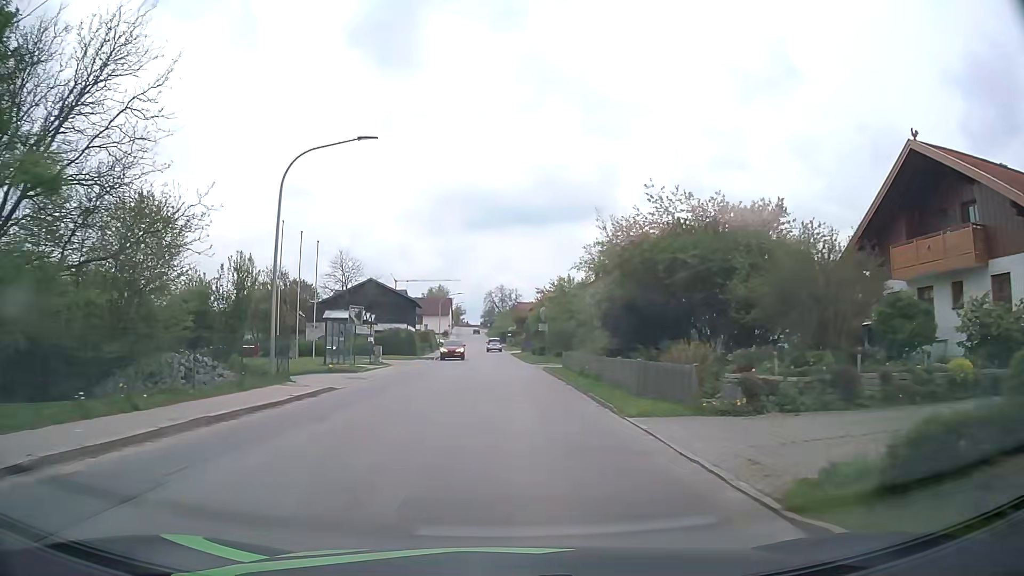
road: tertiary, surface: asphalt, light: Day
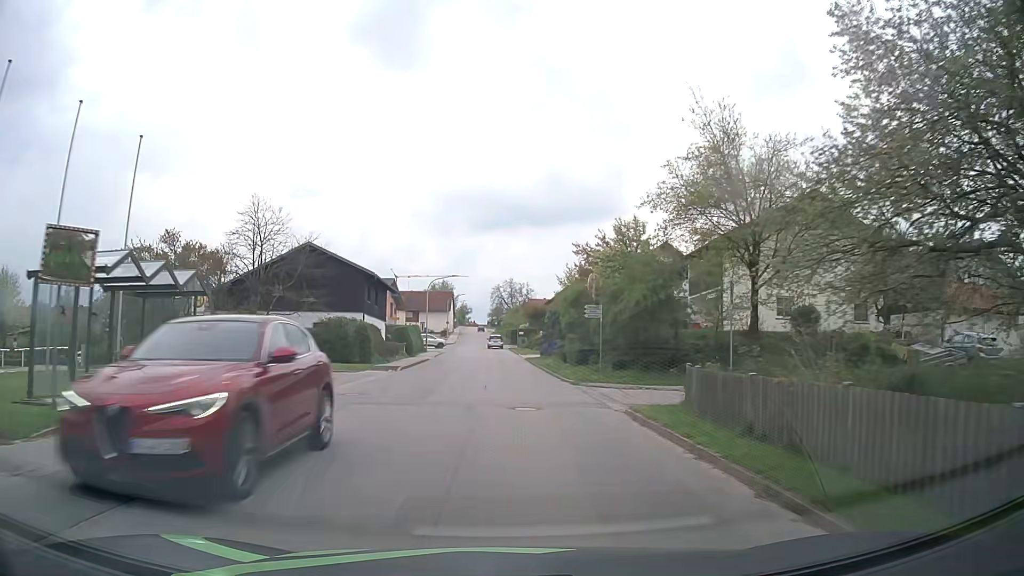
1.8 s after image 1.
(-0.1, +23.1) m; -1°
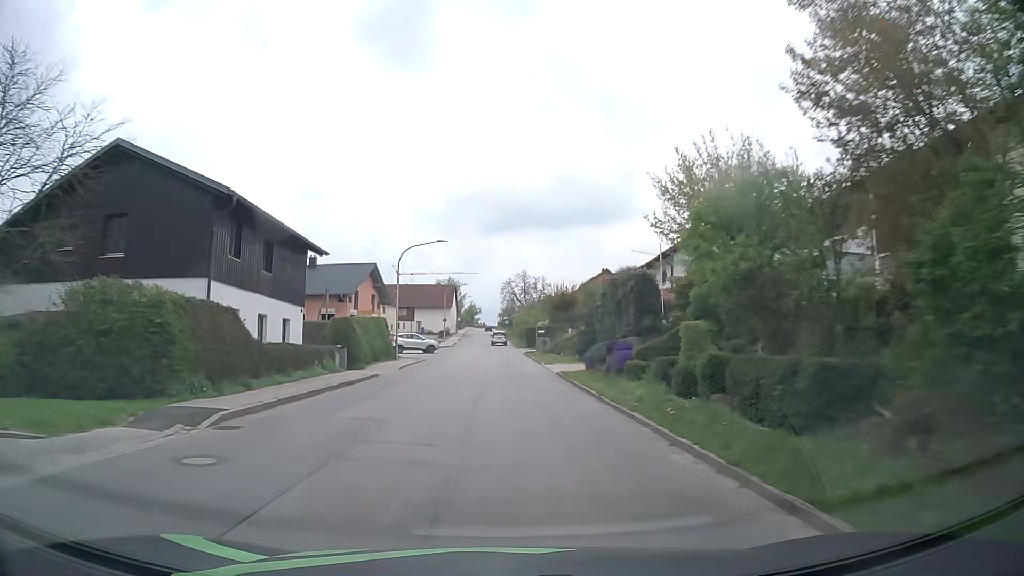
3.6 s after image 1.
(+0.1, +22.9) m; 0°
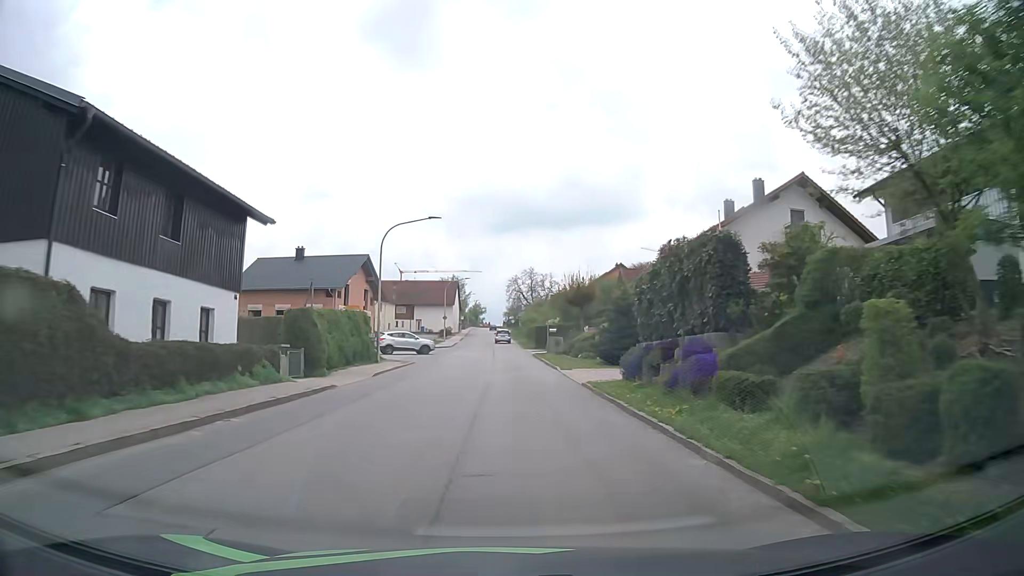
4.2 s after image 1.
(0.0, +7.6) m; 0°
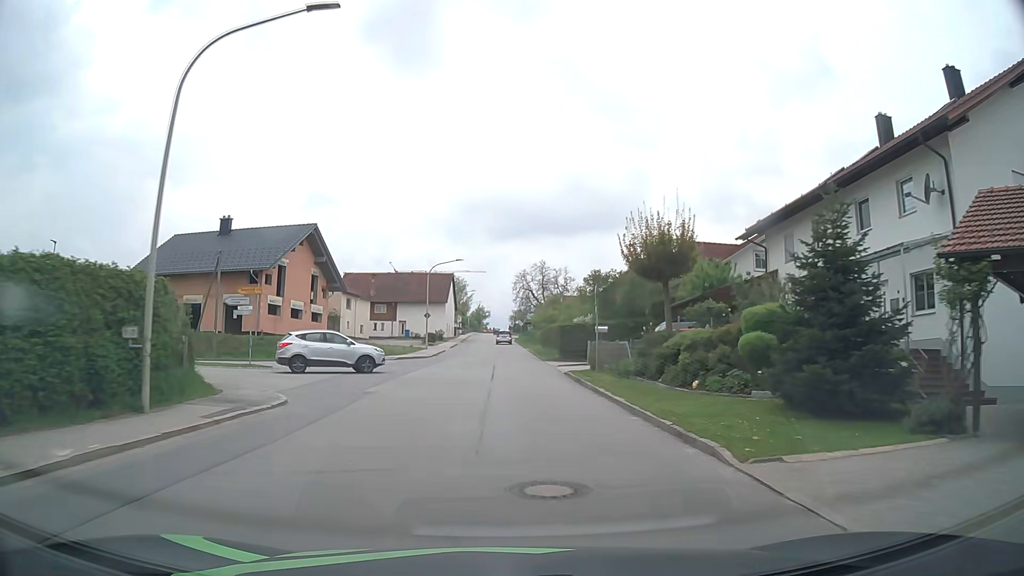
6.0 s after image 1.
(-0.1, +22.7) m; 0°
(0, +10) (0, +20) (0, +30) (0, +40) (0, +50) (0, +60) (-1, +70) (-1, +80) (-1, +90) (-1, +100) m
